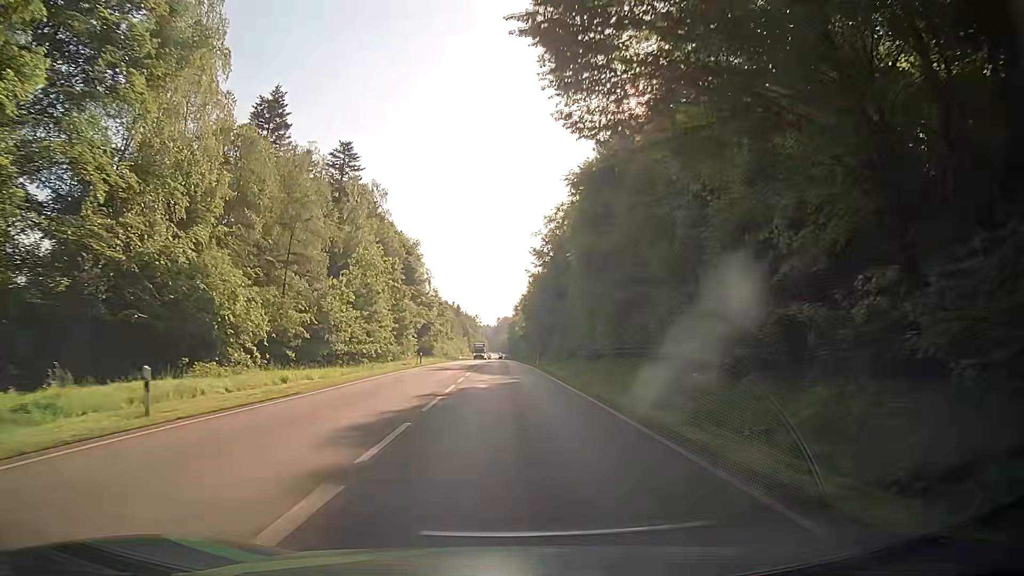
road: secondary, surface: asphalt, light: Day
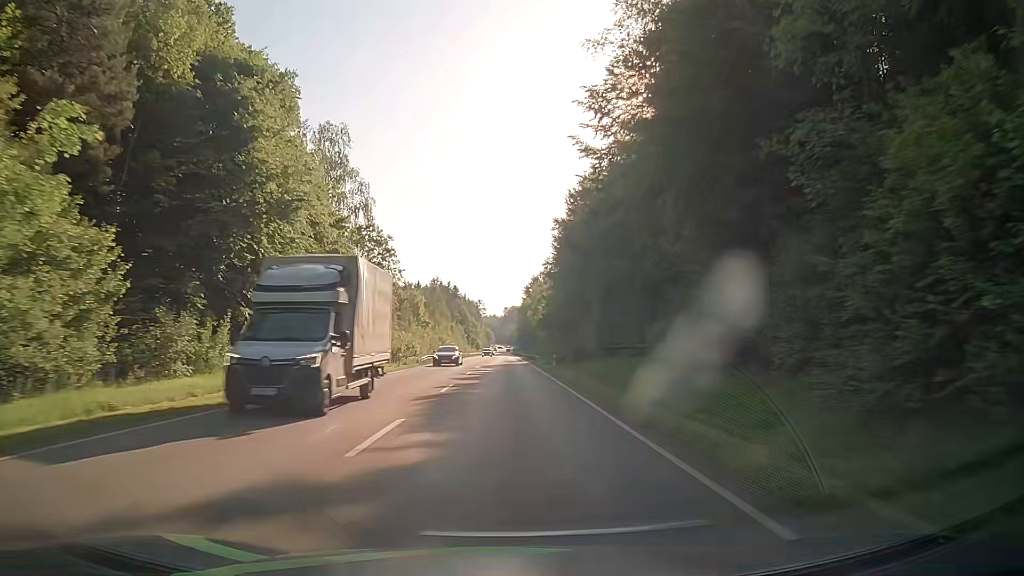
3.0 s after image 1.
(+0.1, +60.7) m; 0°
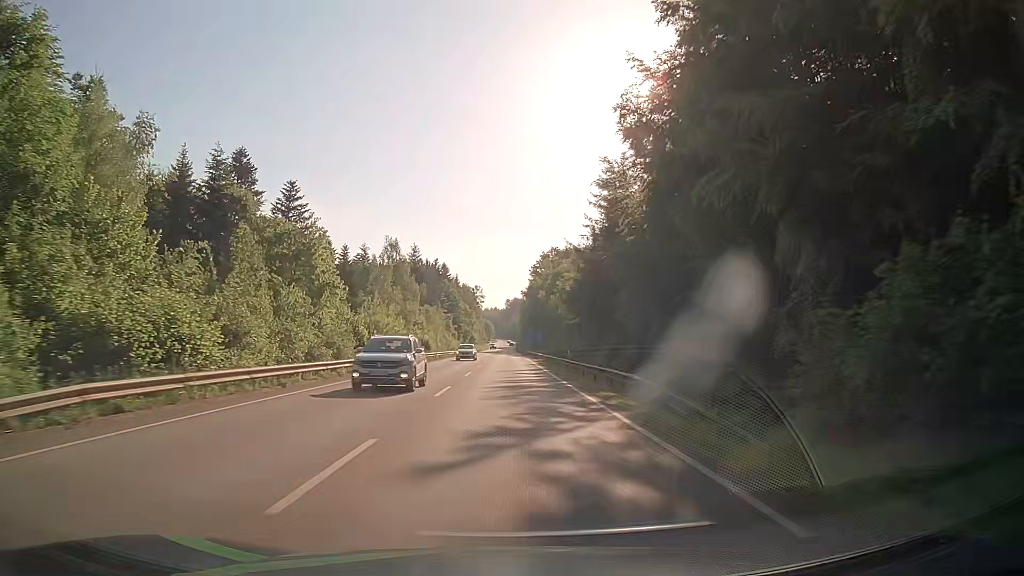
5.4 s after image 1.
(-0.4, +51.1) m; -1°
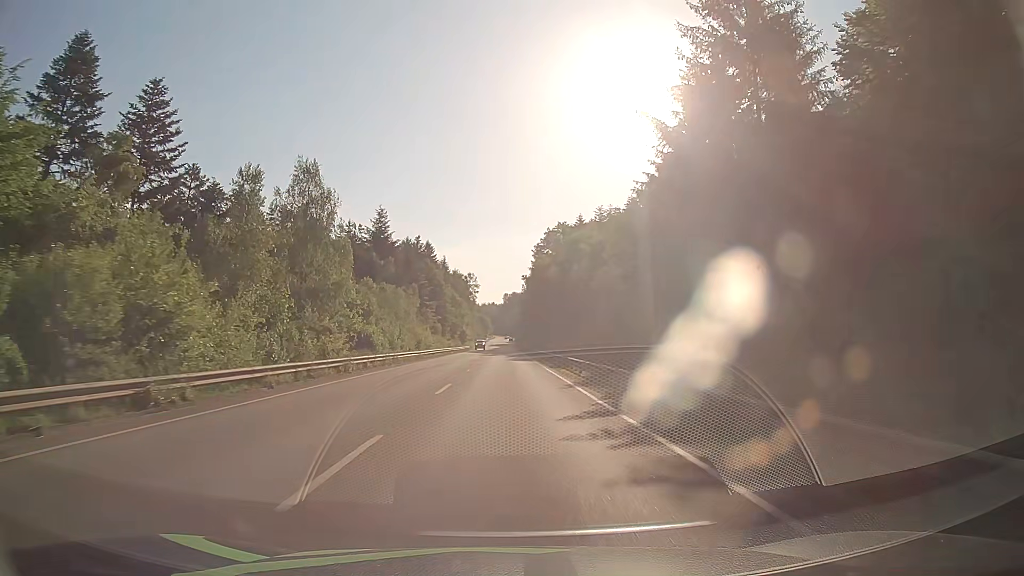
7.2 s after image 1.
(+0.2, +35.9) m; 0°
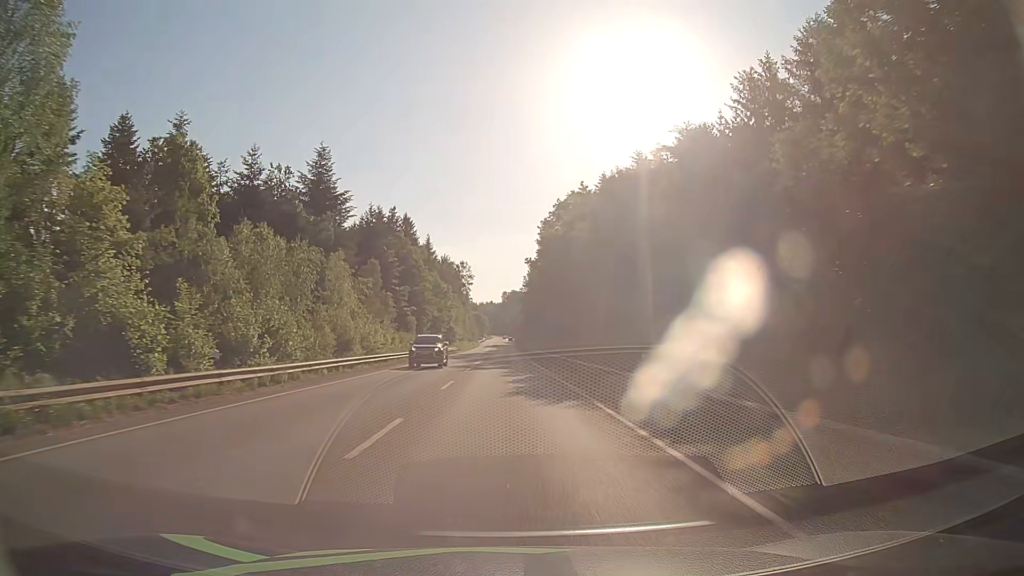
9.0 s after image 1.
(0.0, +34.1) m; 0°
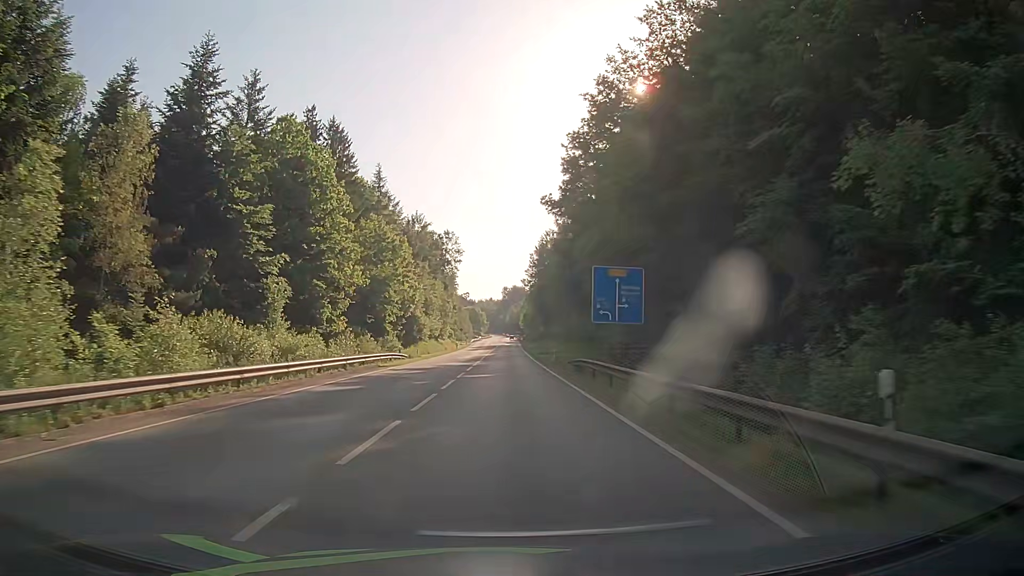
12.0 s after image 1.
(-0.1, +55.1) m; 0°
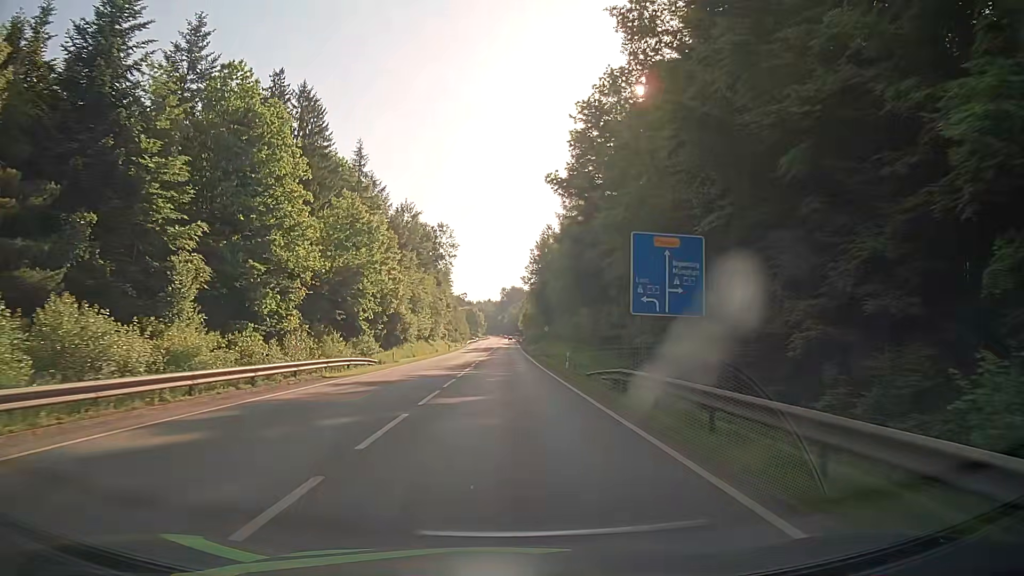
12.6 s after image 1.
(0.0, +10.9) m; 0°
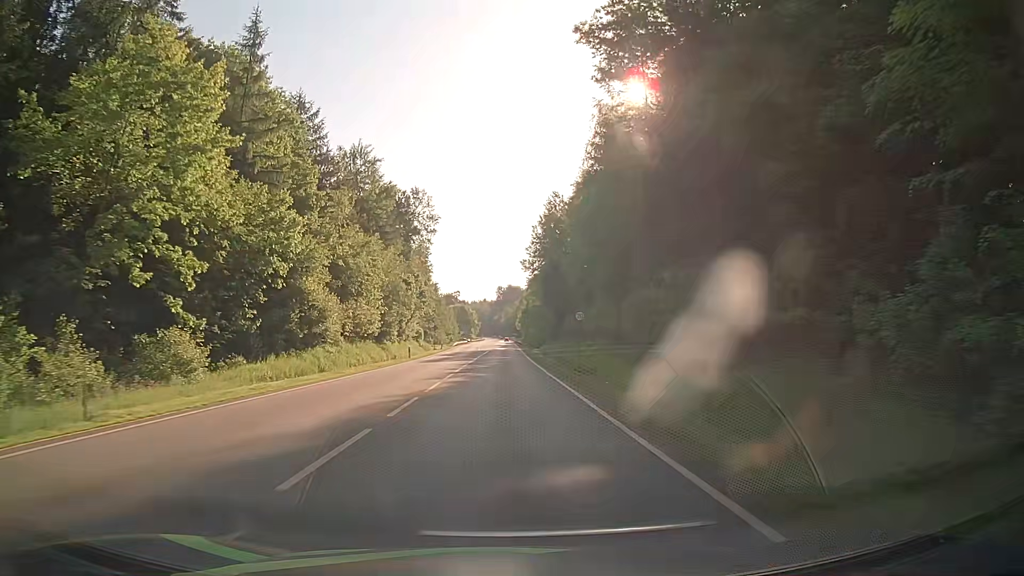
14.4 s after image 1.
(+0.4, +32.4) m; +1°
(0, +10) (0, +20) (0, +30) (0, +40) (0, +50) (0, +60) (0, +70) (0, +80) (0, +90) (0, +100) m
